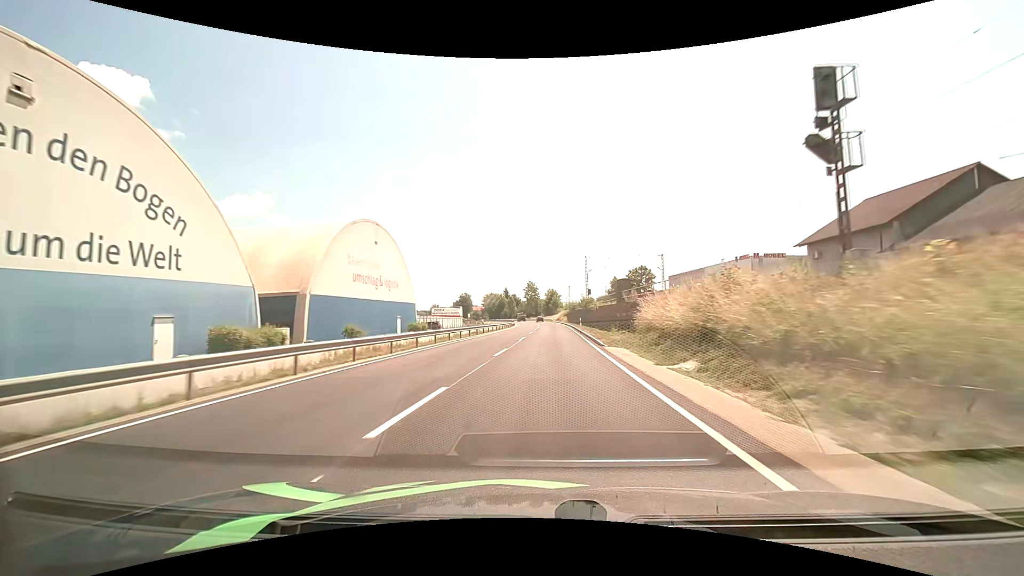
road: primary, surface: asphalt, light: Day
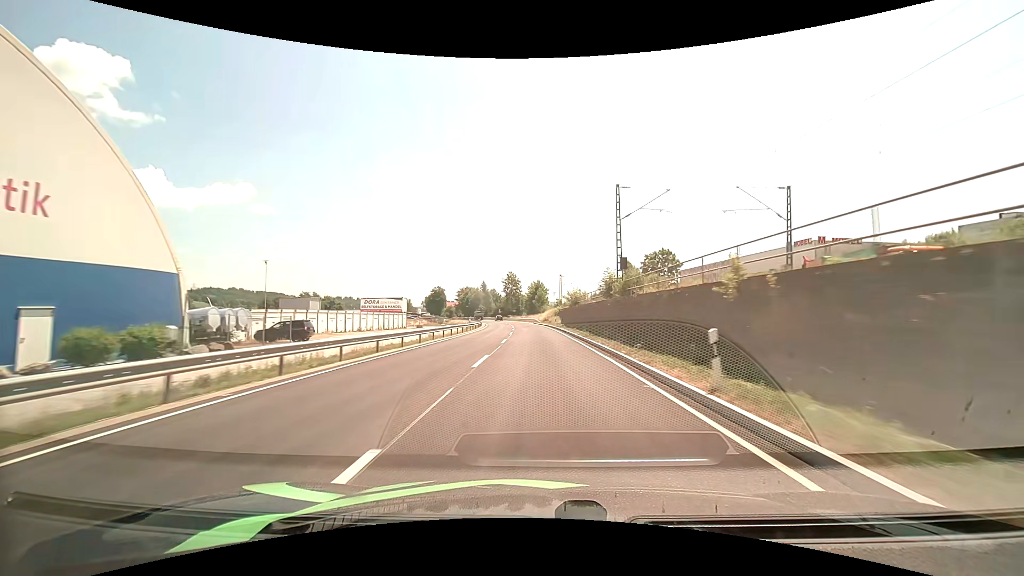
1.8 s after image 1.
(+0.8, +40.6) m; +2°
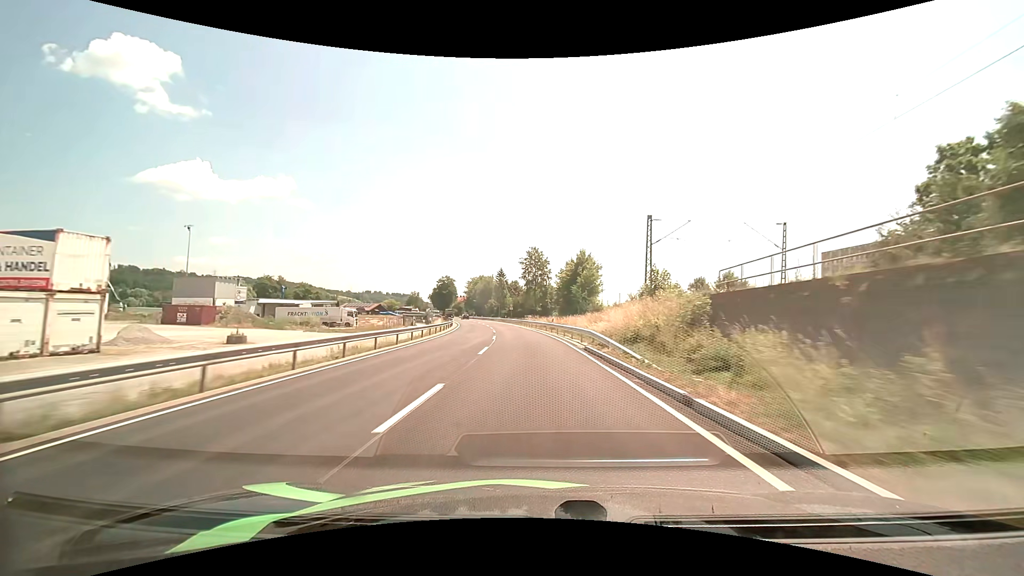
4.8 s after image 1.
(-1.7, +67.3) m; -4°
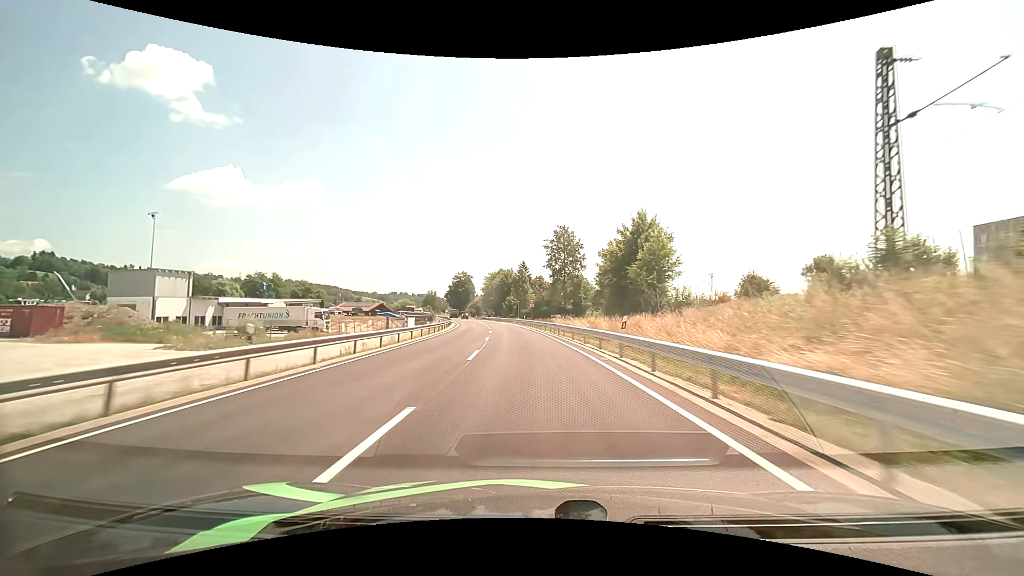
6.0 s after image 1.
(-0.7, +26.7) m; -3°
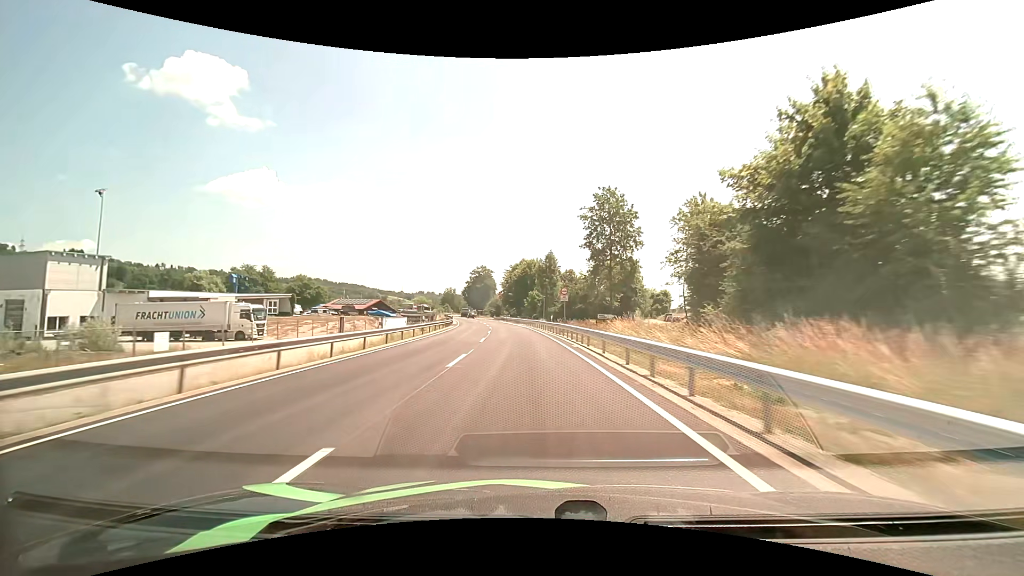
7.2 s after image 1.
(-0.7, +26.4) m; -3°
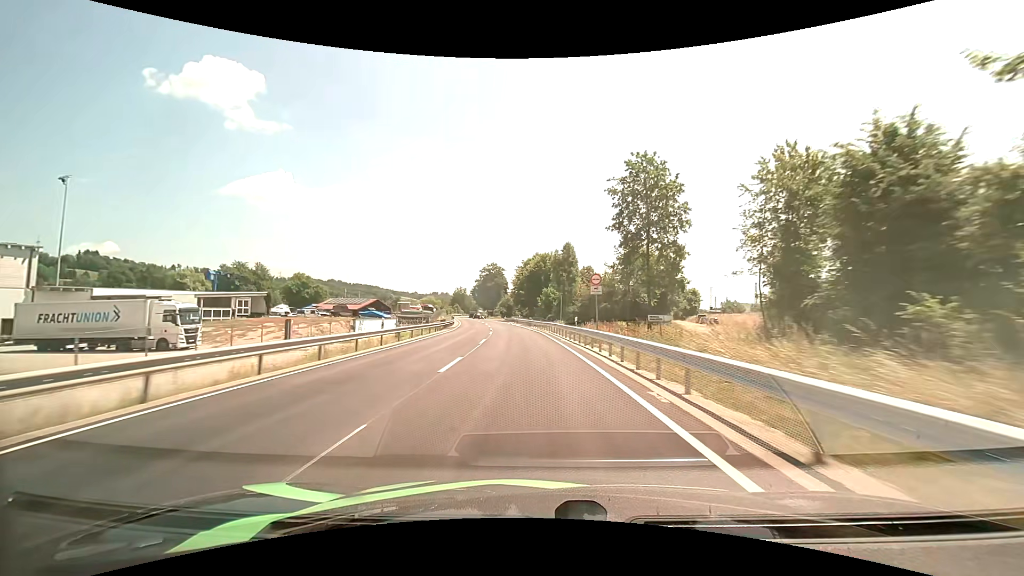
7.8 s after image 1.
(-0.2, +13.1) m; -2°
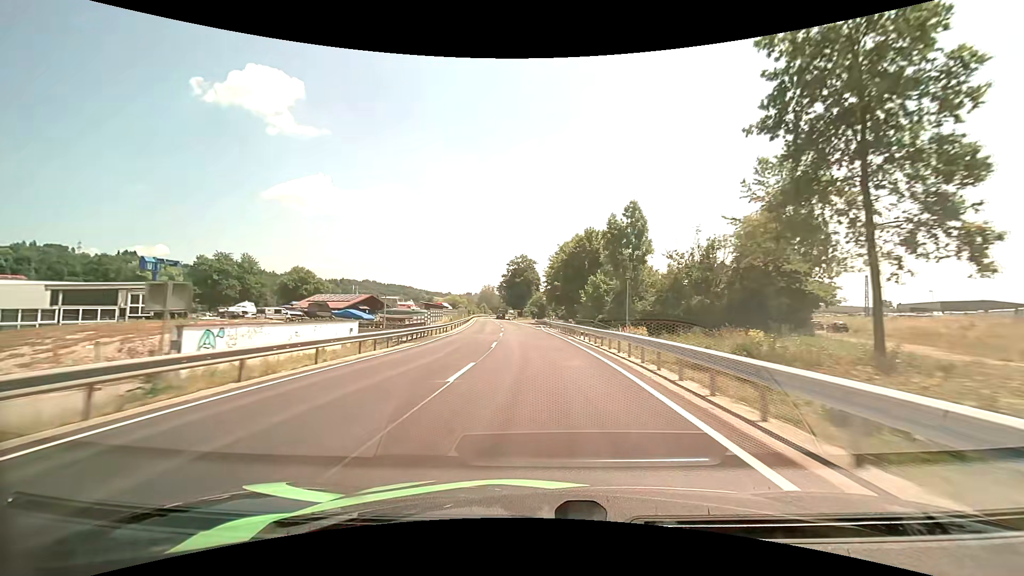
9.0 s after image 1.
(-0.9, +26.0) m; -4°
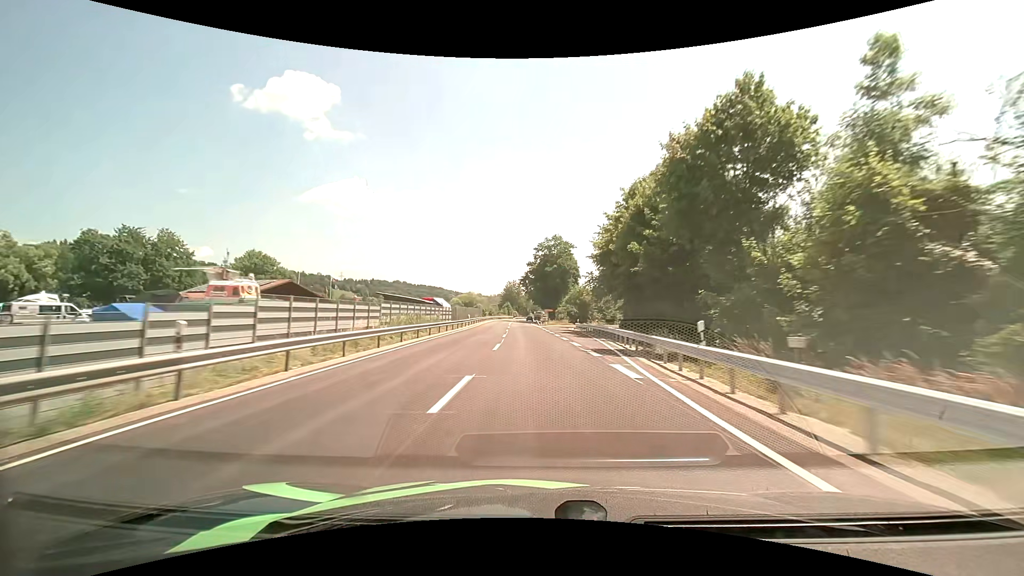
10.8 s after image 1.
(-1.3, +39.4) m; -3°
(0, +10) (0, +20) (-1, +30) (-1, +40) (-2, +50) (-2, +60) (-3, +70) (-3, +80) (-4, +90) (-4, +100) m
